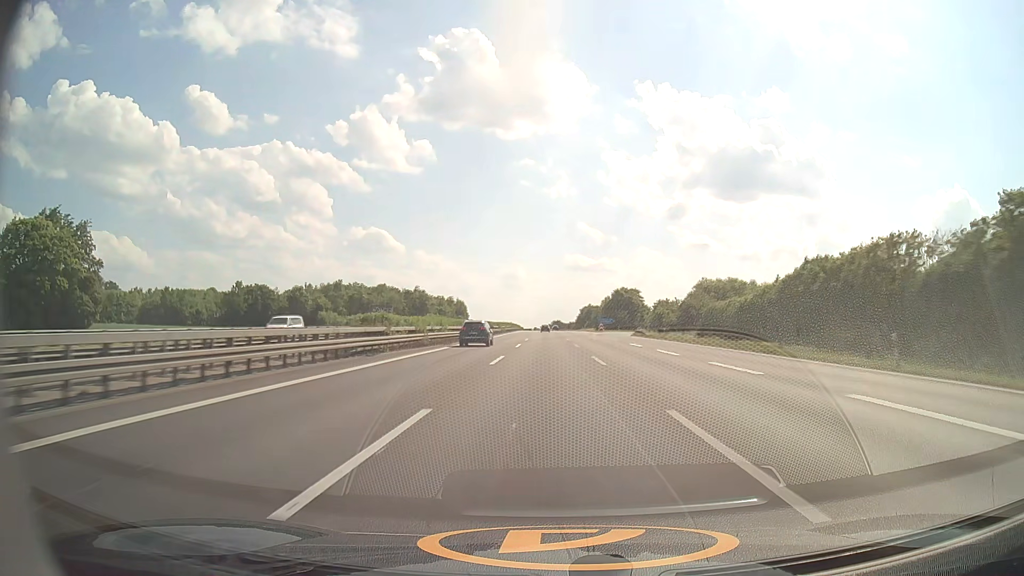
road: motorway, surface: asphalt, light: Day
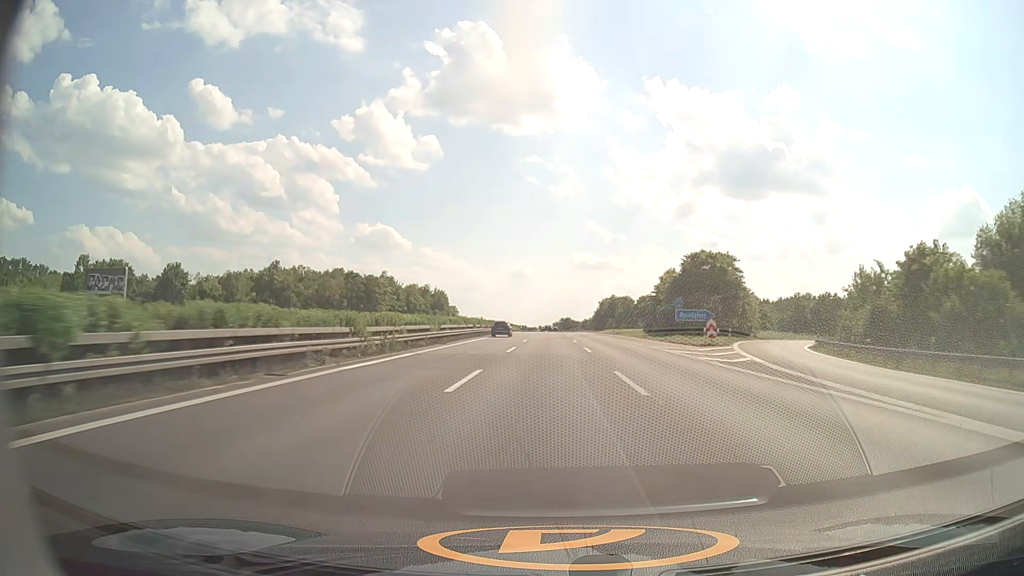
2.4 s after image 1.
(-0.4, +81.2) m; -1°
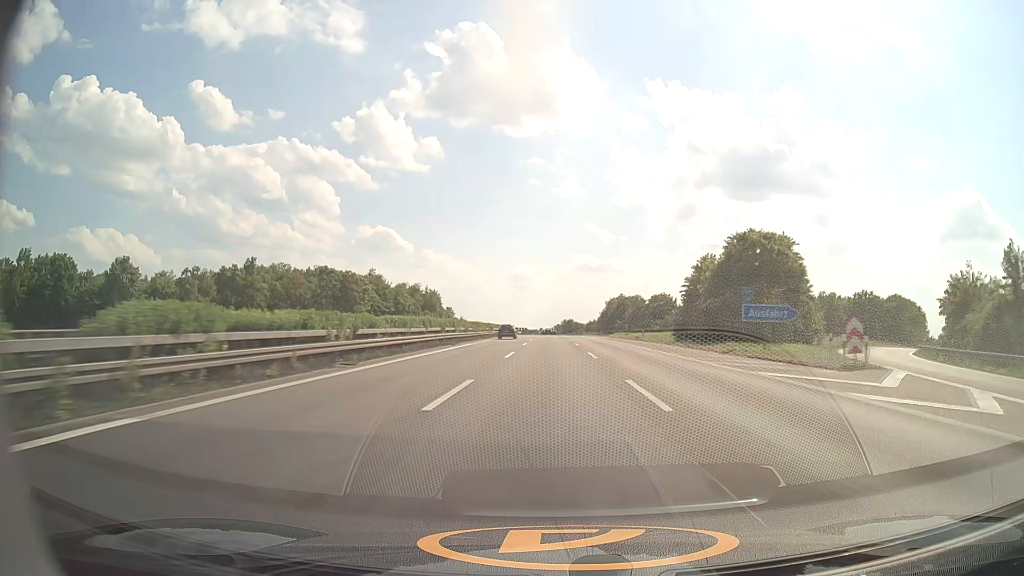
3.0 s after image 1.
(0.0, +20.4) m; 0°
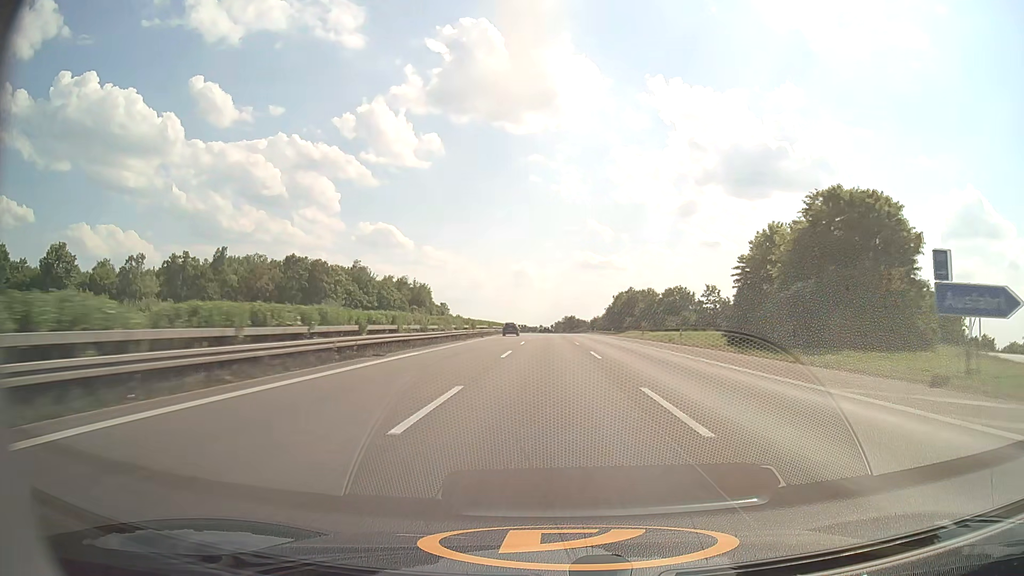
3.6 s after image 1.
(0.0, +20.4) m; 0°
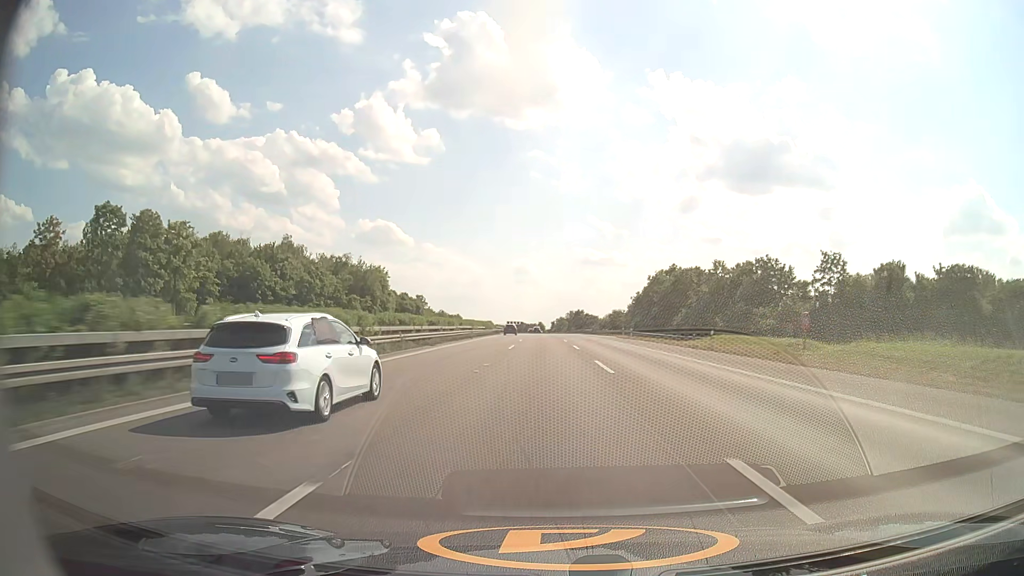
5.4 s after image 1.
(-0.1, +61.2) m; 0°
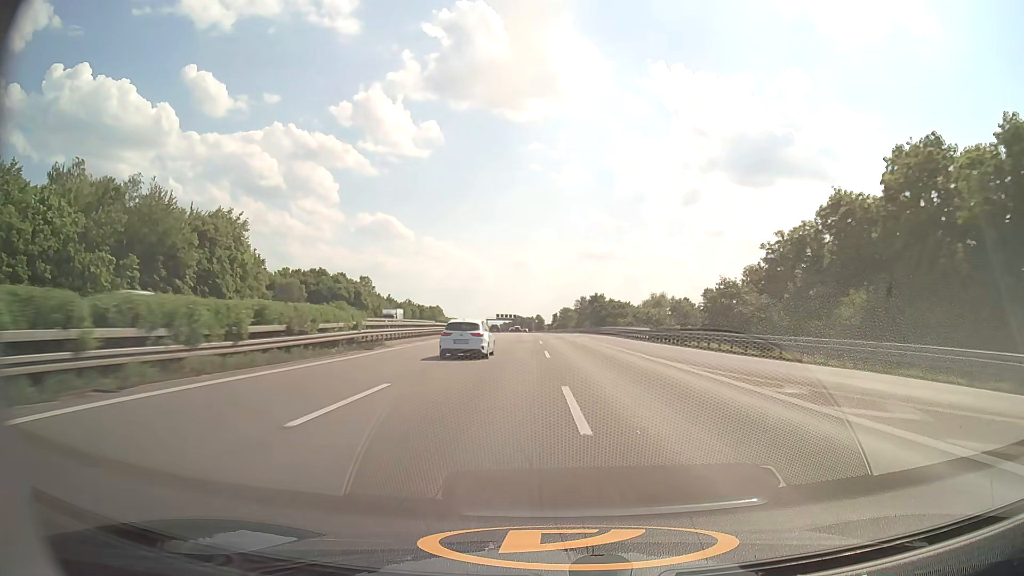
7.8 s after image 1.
(-0.1, +82.1) m; 0°
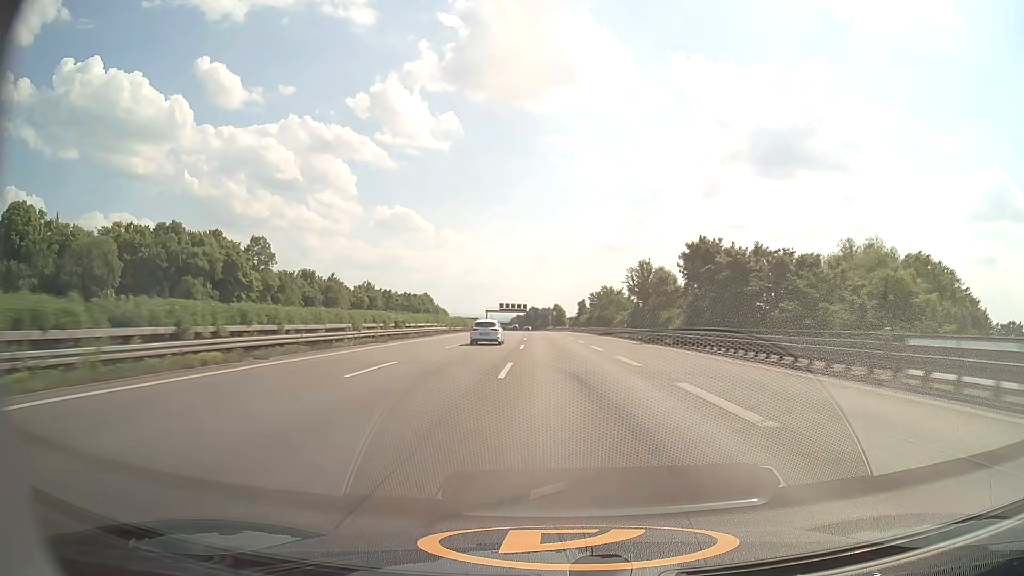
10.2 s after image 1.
(-1.0, +82.2) m; -2°
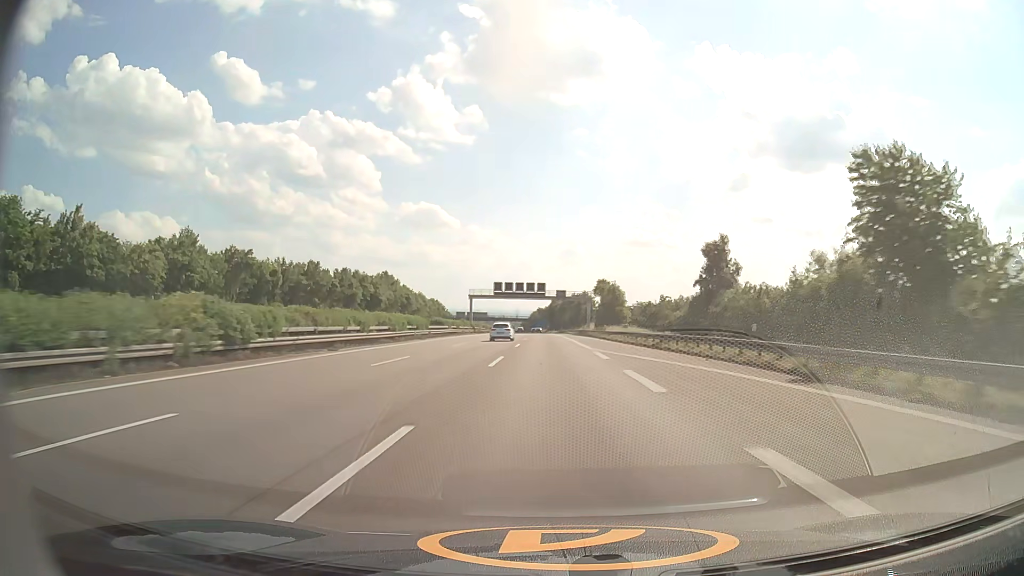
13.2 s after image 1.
(-2.2, +102.8) m; -2°
(0, +10) (0, +20) (0, +30) (0, +40) (-1, +50) (-1, +60) (-1, +70) (-1, +80) (-1, +90) (-2, +100) m
